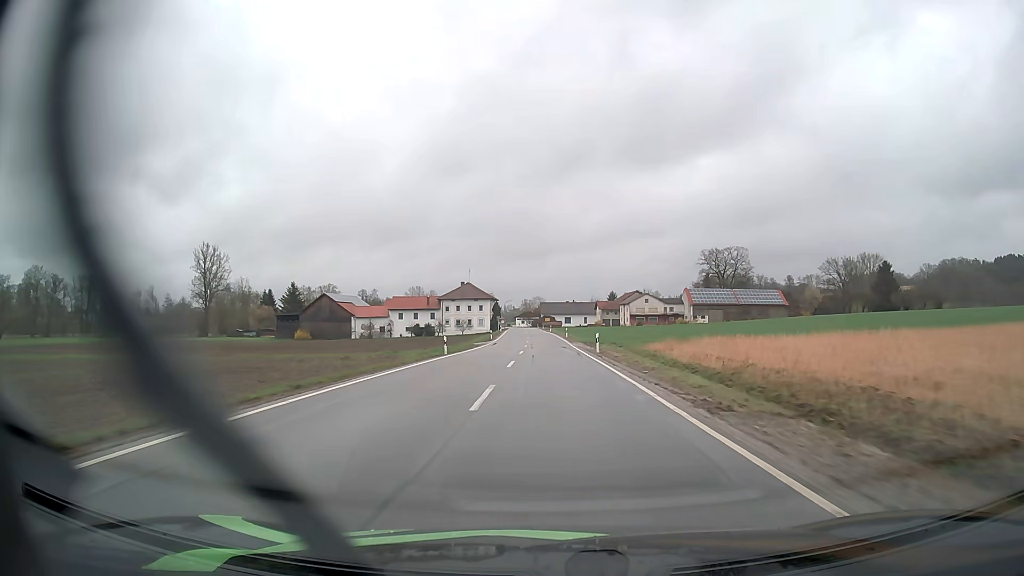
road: secondary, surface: asphalt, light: Day
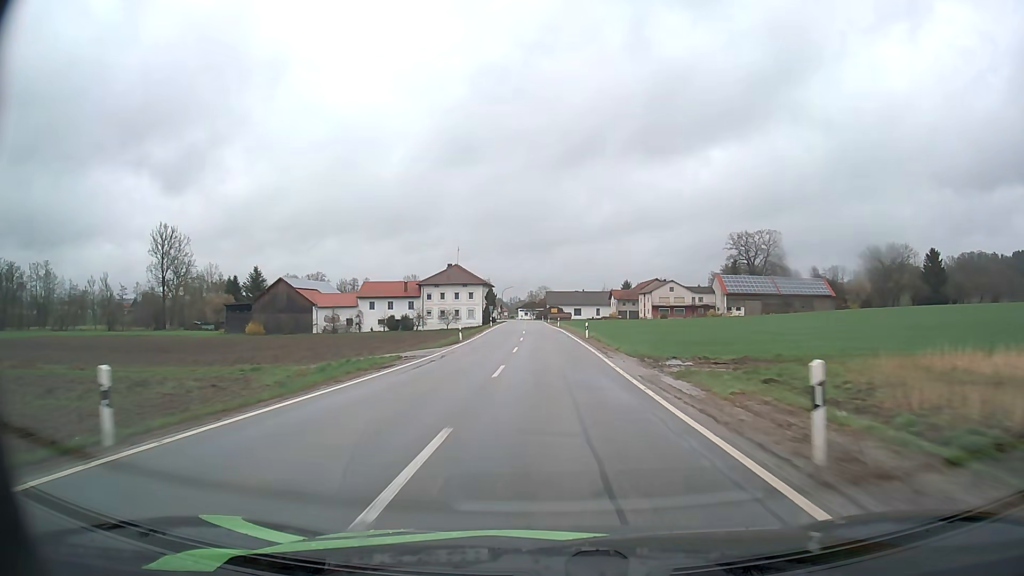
(-0.2, +28.1) m; -1°
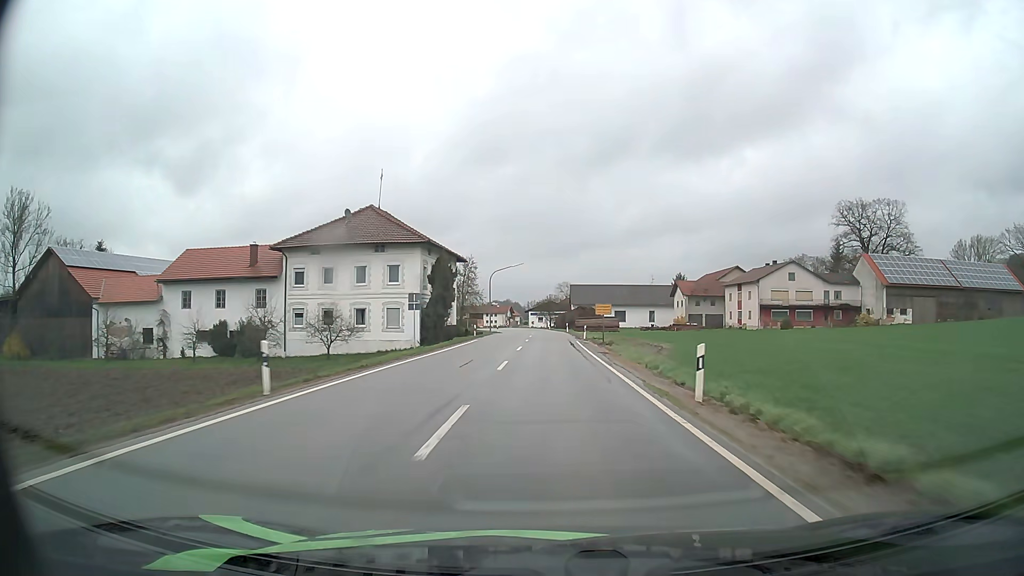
(-1.1, +66.5) m; -2°
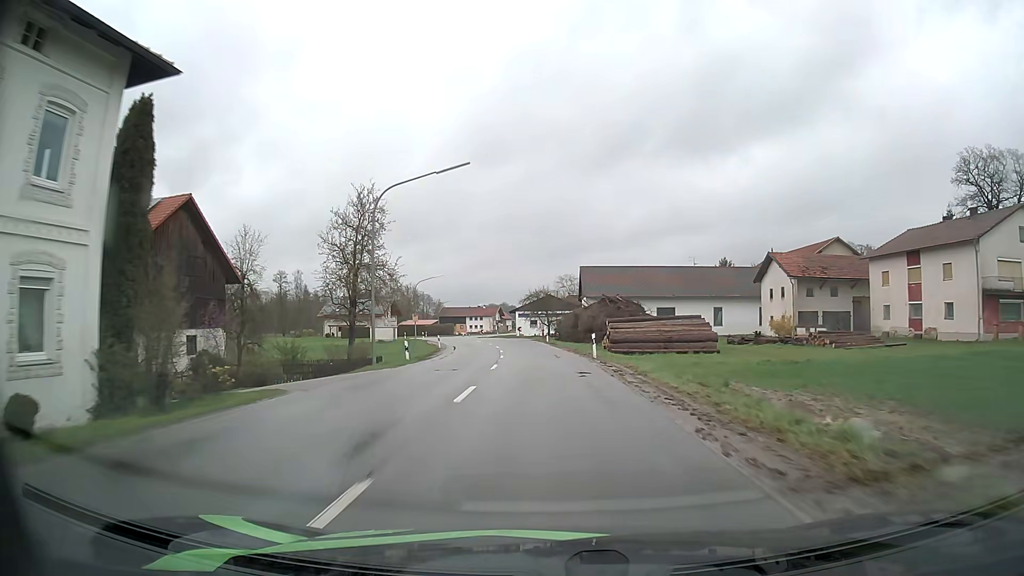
(+0.1, +47.7) m; +1°
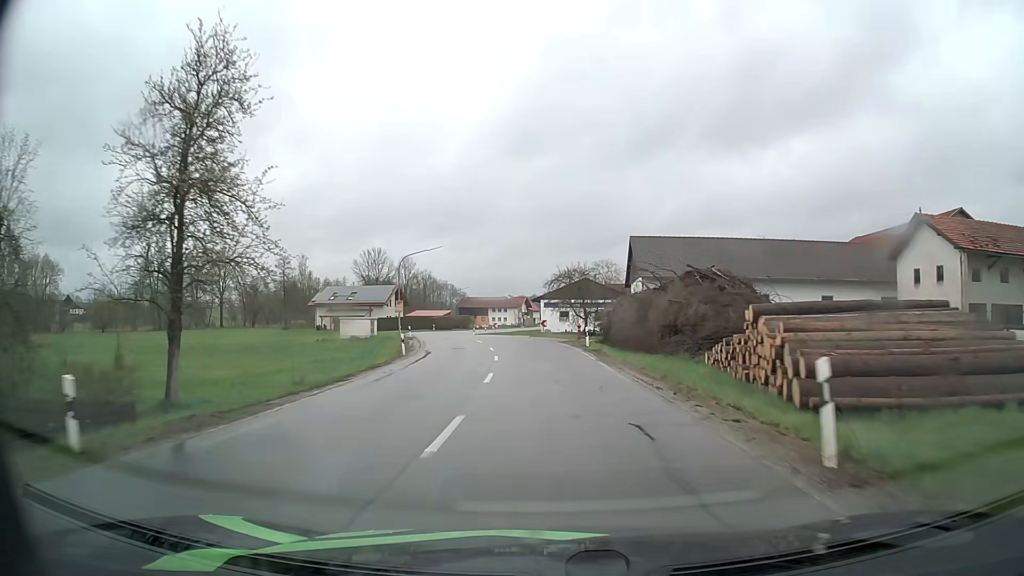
(-0.6, +22.2) m; -3°
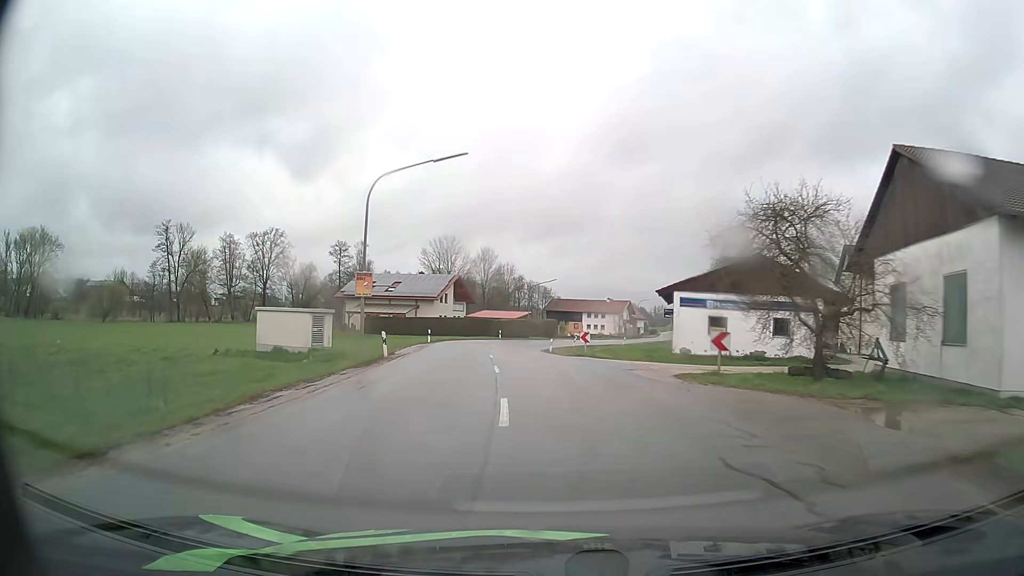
(-2.0, +32.5) m; -8°
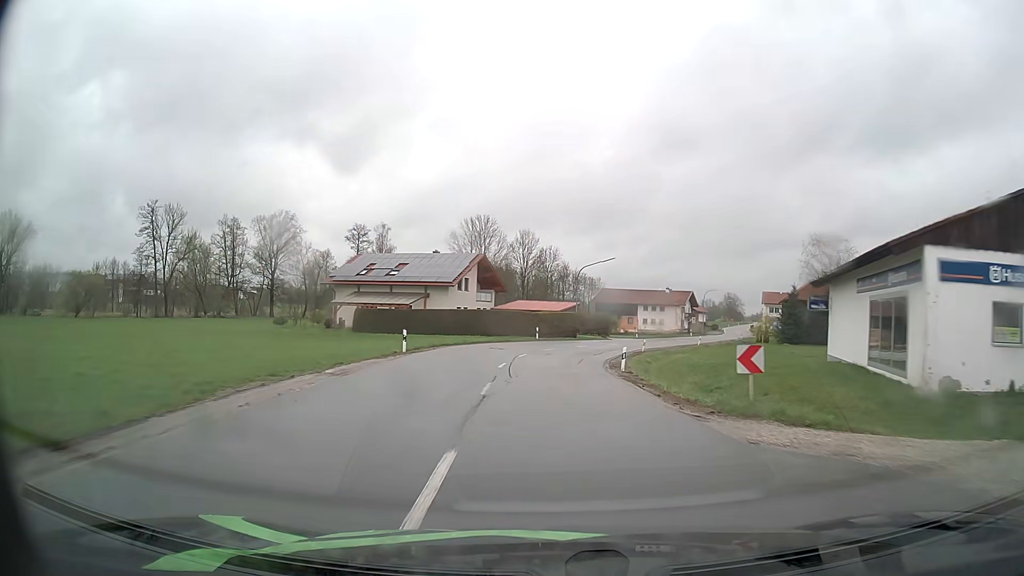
(-0.9, +21.7) m; -4°
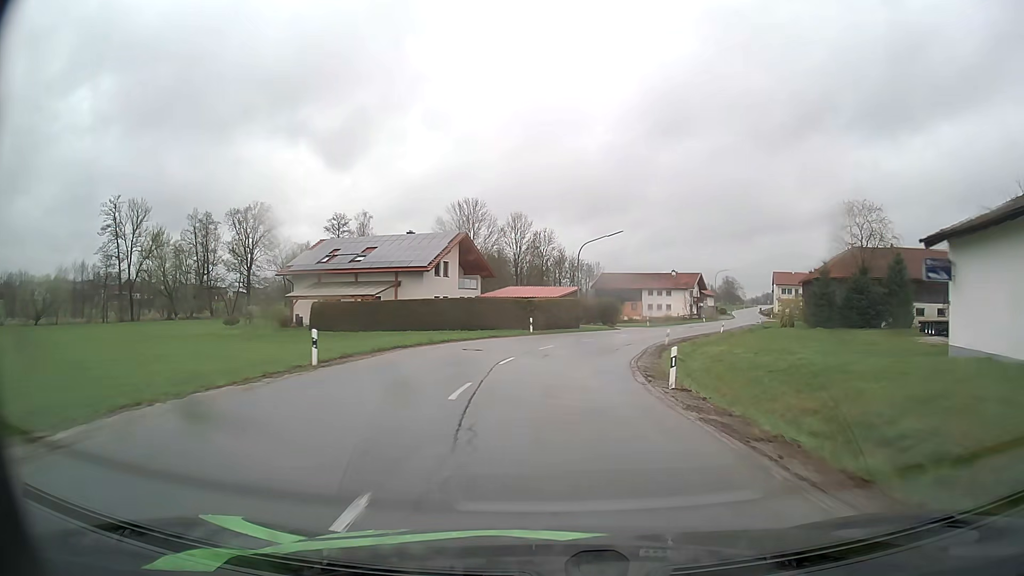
(0.0, +10.6) m; 0°
(0, +10) (+1, +20) (+2, +30) (+5, +40) (+8, +49) (+12, +58) (+16, +67) (+20, +77) (+24, +86) (+28, +95) m
